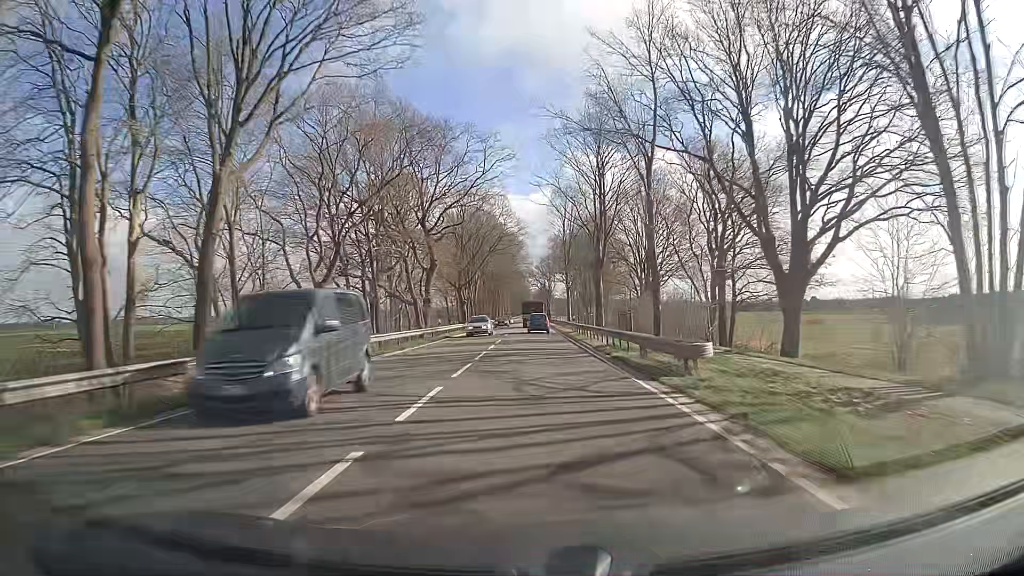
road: primary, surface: asphalt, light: Day
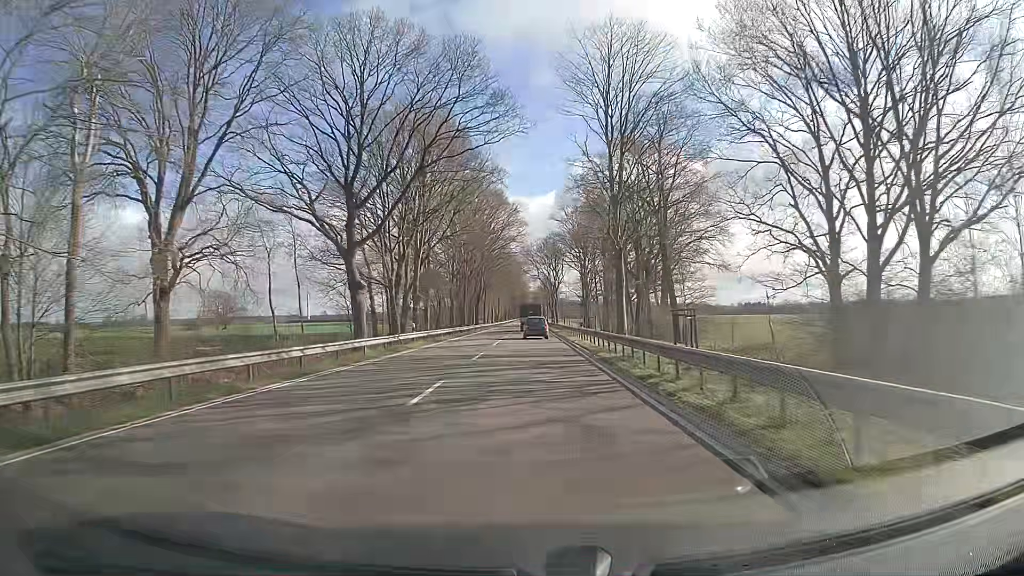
(-0.1, +58.5) m; 0°
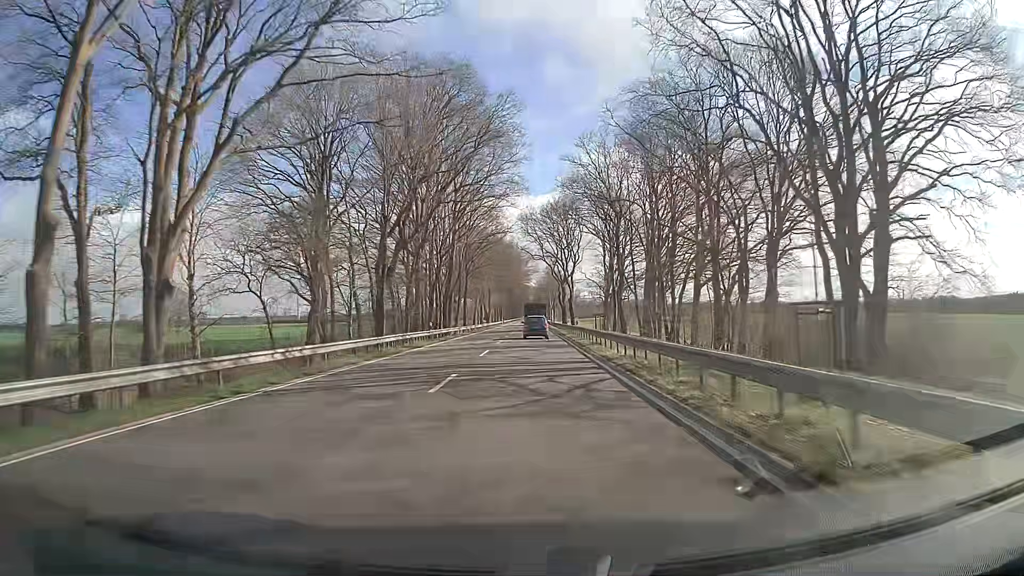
(+0.2, +46.4) m; 0°
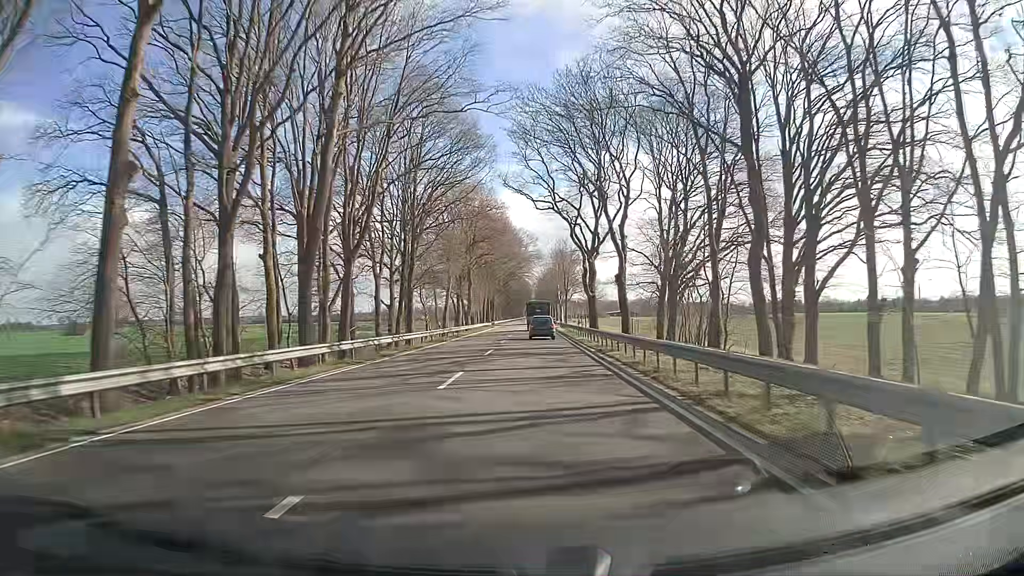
(-0.1, +47.6) m; 0°
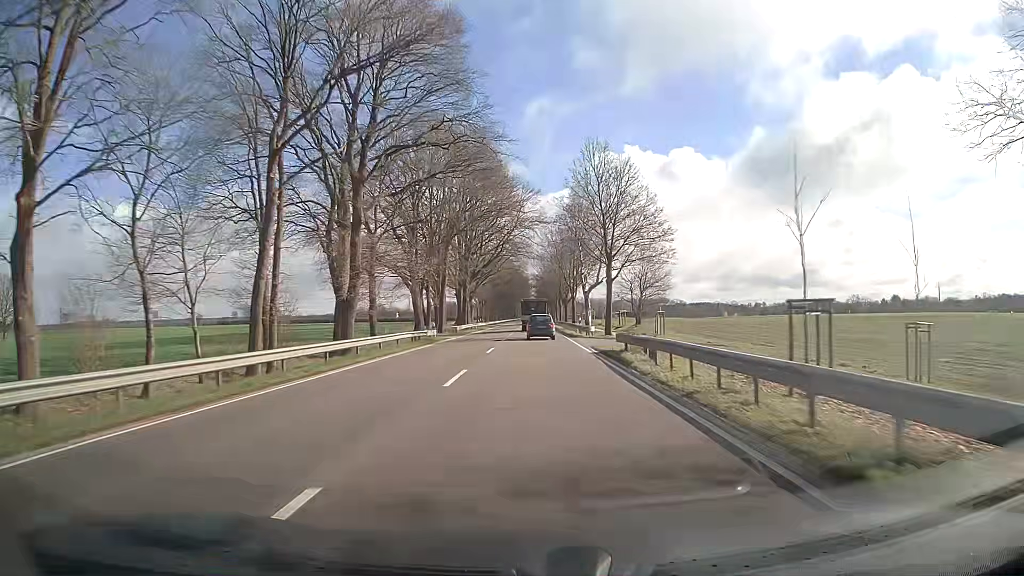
(+0.3, +59.9) m; +1°
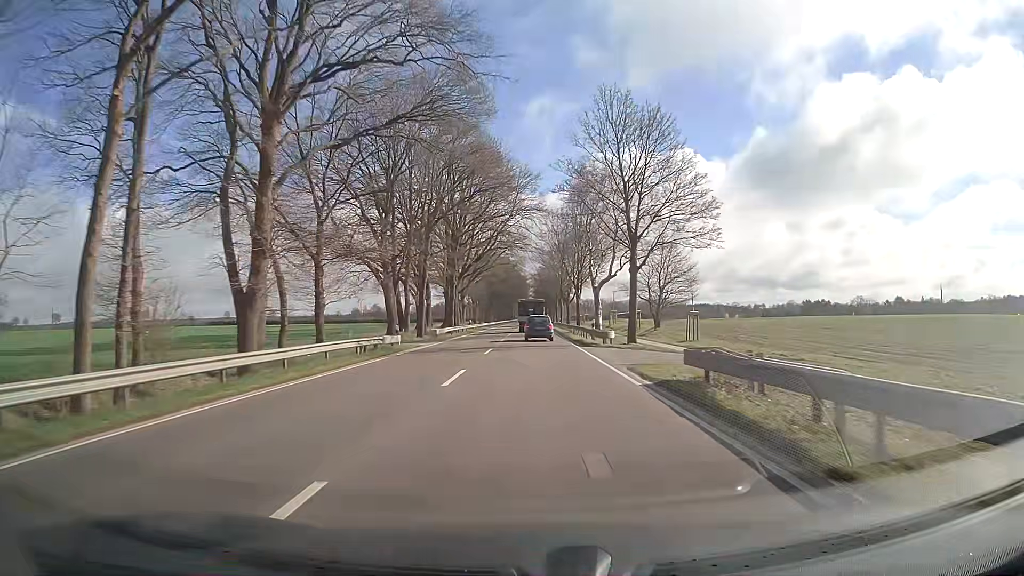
(-0.1, +11.8) m; -1°
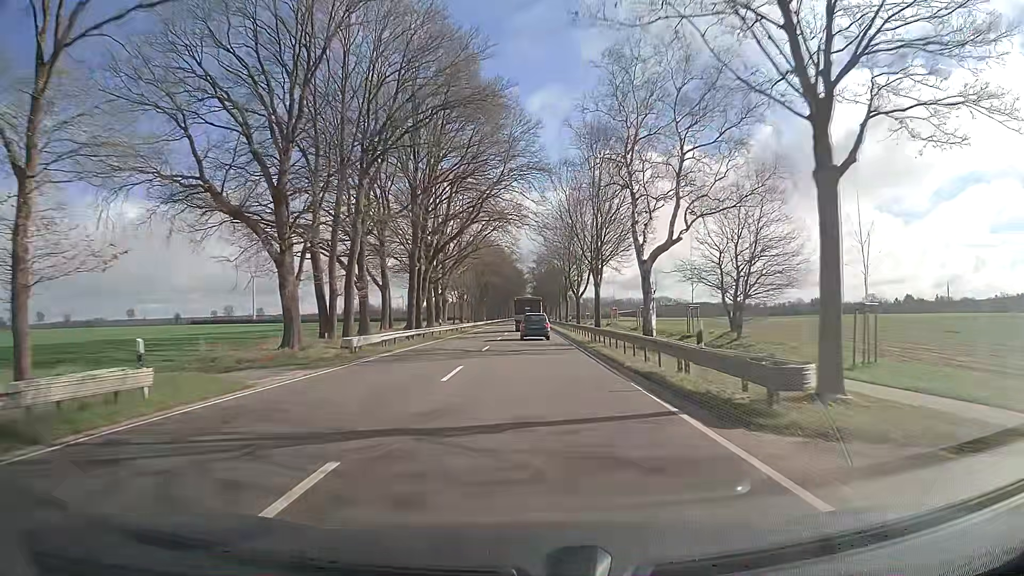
(0.0, +23.3) m; 0°
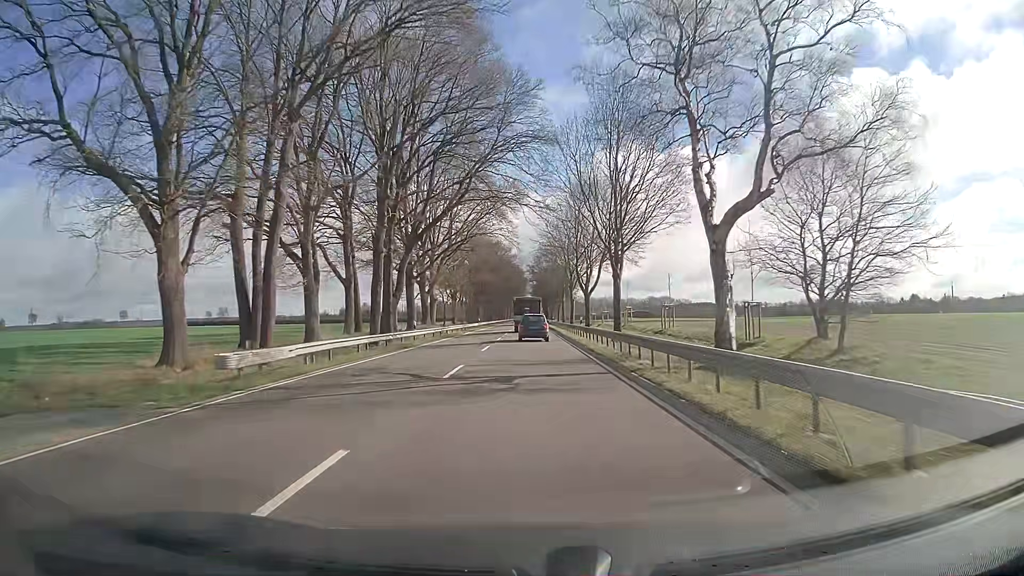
(0.0, +11.4) m; 0°
(0, +10) (0, +20) (0, +30) (0, +40) (0, +50) (0, +60) (0, +70) (0, +80) (0, +90) (0, +100) m
